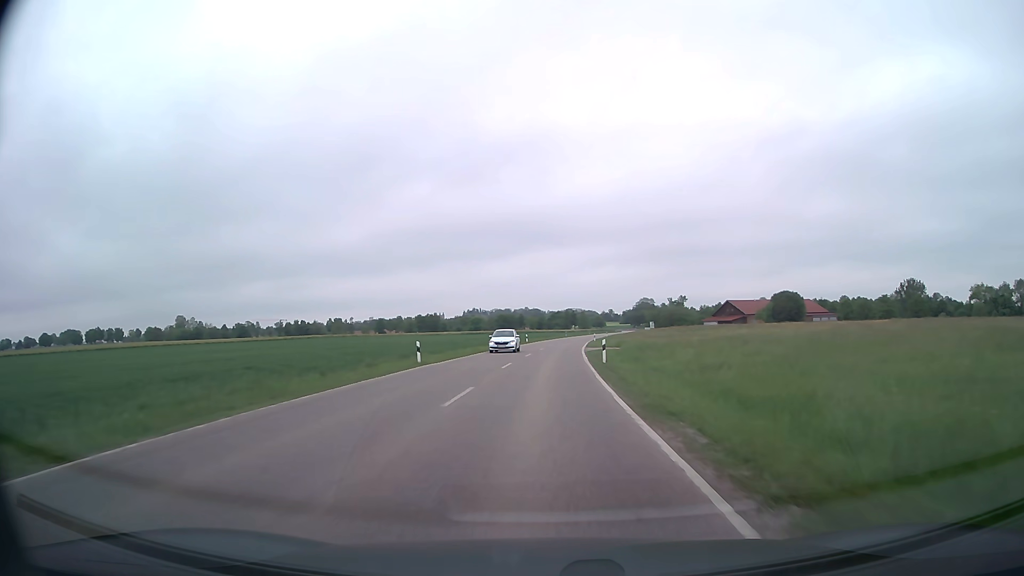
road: secondary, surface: asphalt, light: Day
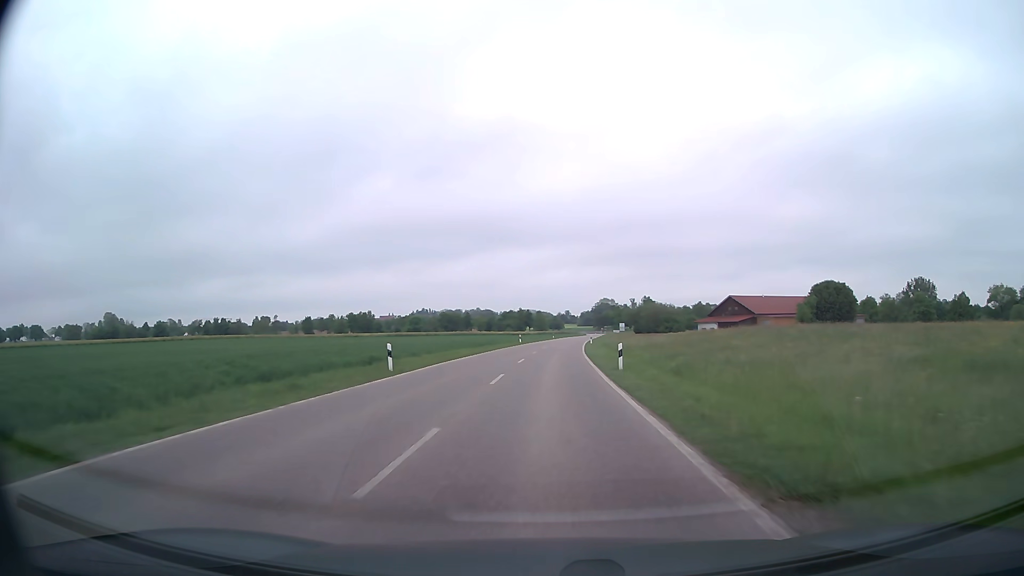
(+1.6, +54.9) m; +4°
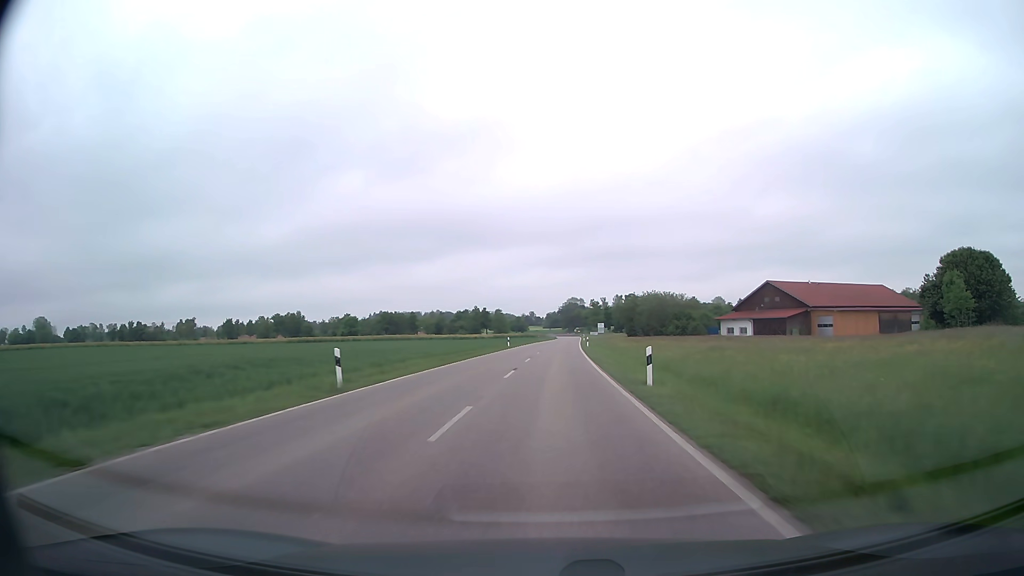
(+1.5, +57.5) m; +3°
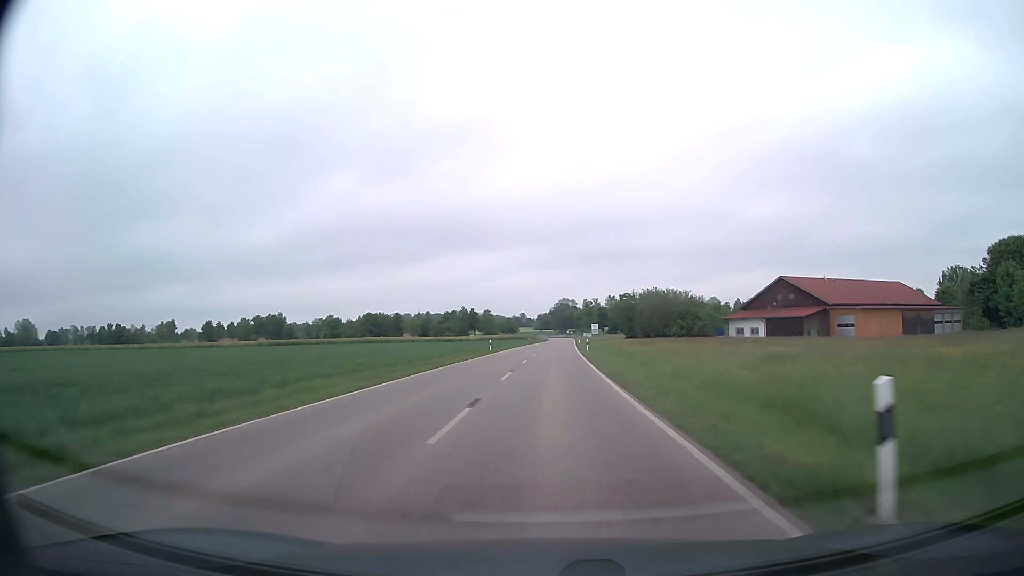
(+0.1, +12.2) m; +1°
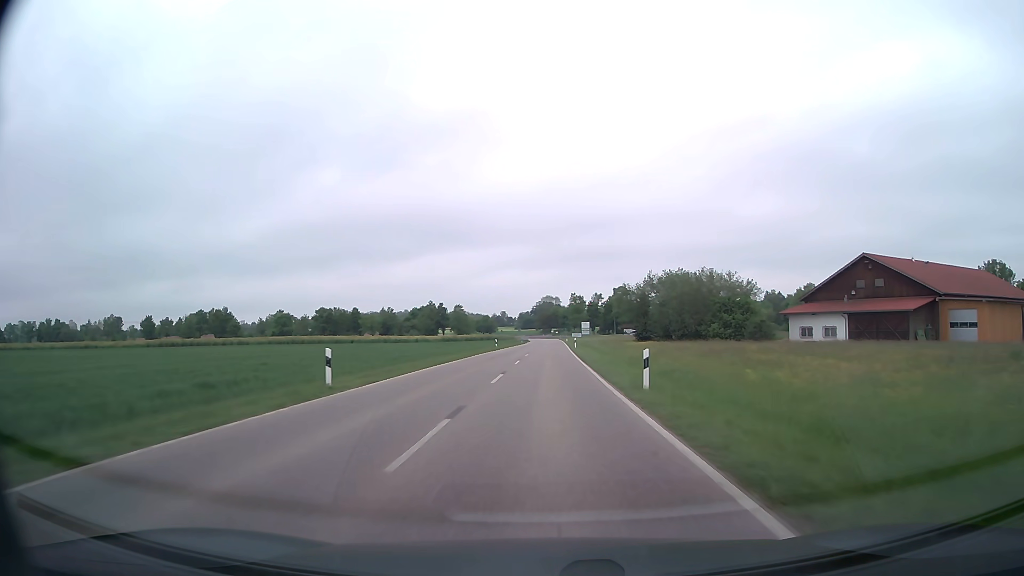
(+0.6, +38.0) m; +2°
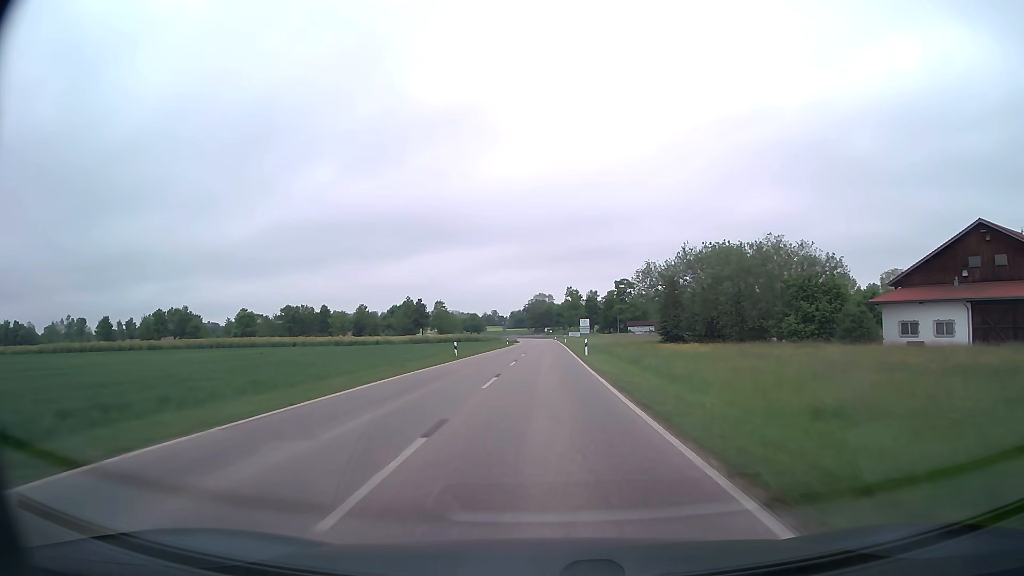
(+0.2, +26.2) m; +1°
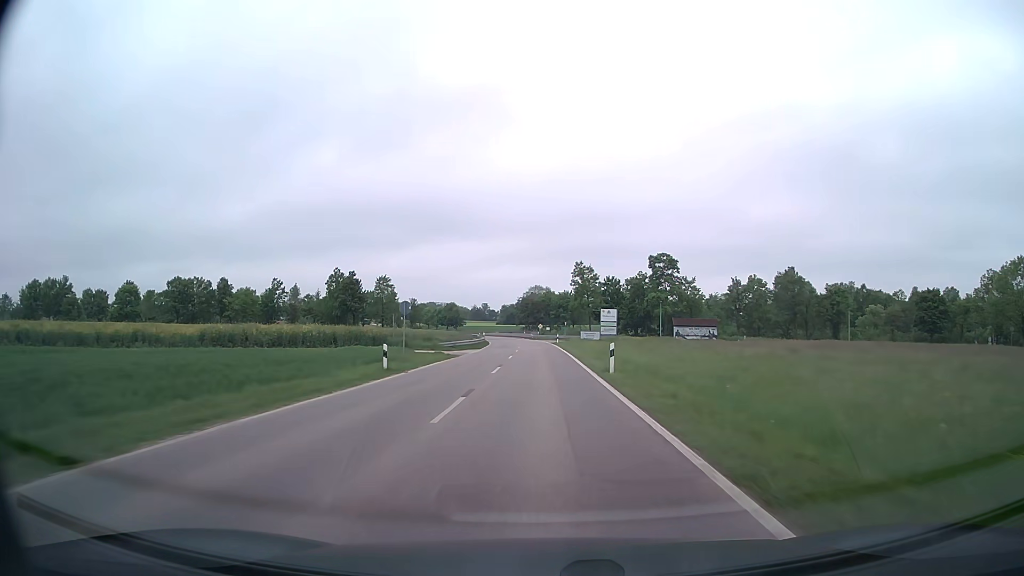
(+0.3, +67.0) m; 0°
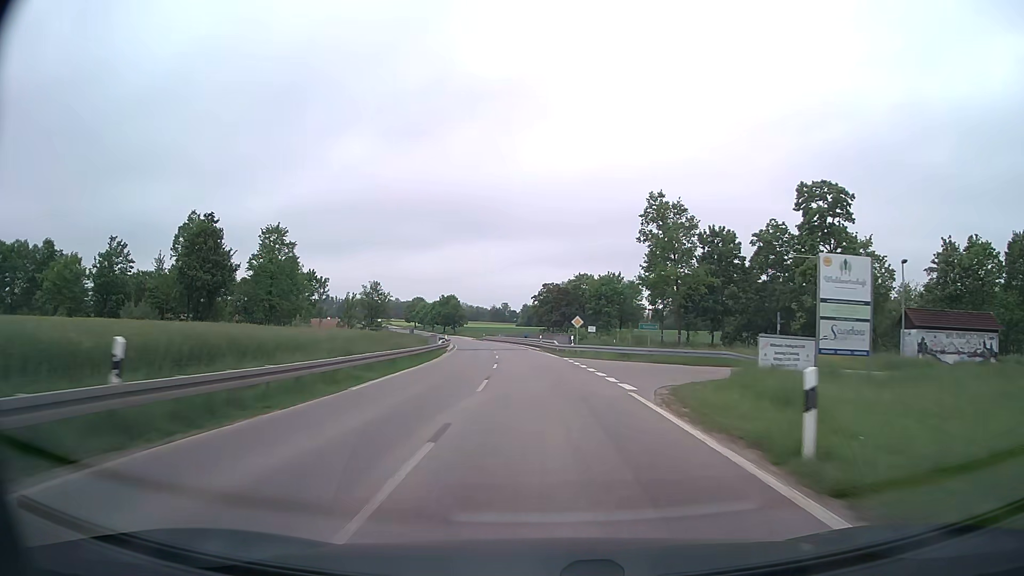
(-0.9, +66.2) m; -2°
(0, +10) (0, +20) (-1, +30) (-1, +40) (-2, +50) (-3, +60) (-4, +70) (-6, +80) (-7, +90) (-9, +99) m
